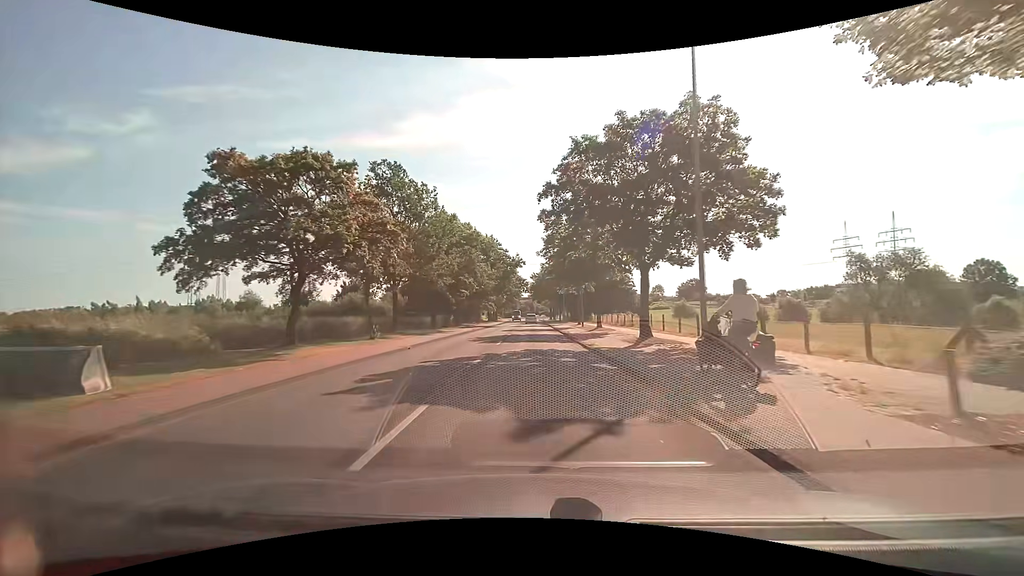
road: secondary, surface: asphalt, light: Day
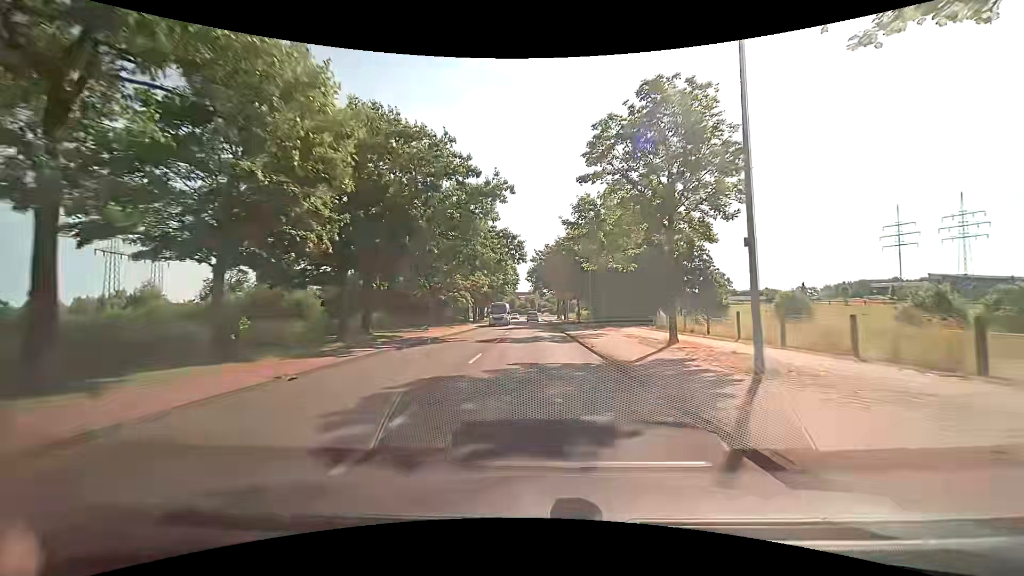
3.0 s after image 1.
(0.0, +36.4) m; 0°
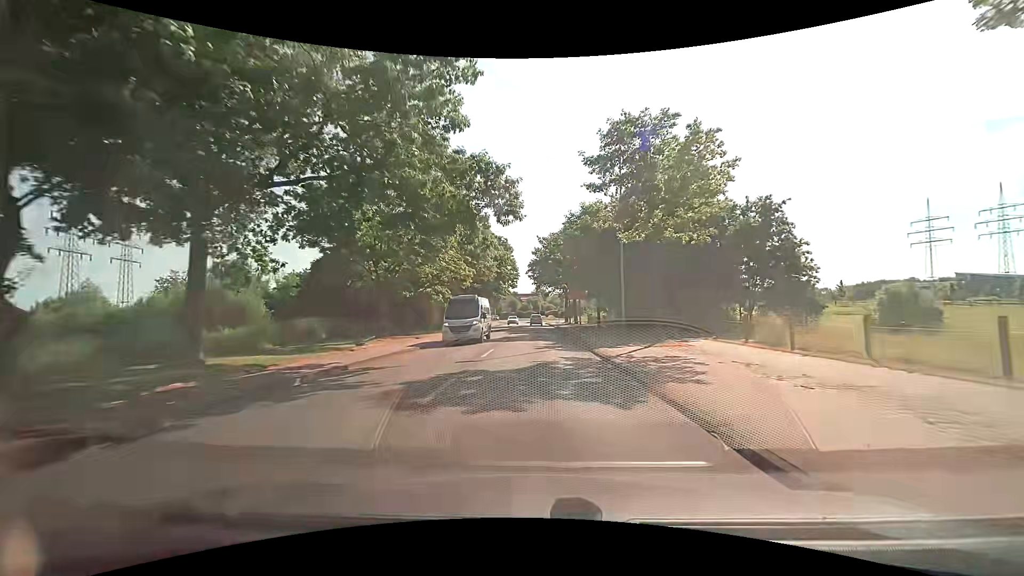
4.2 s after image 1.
(-0.1, +14.9) m; 0°
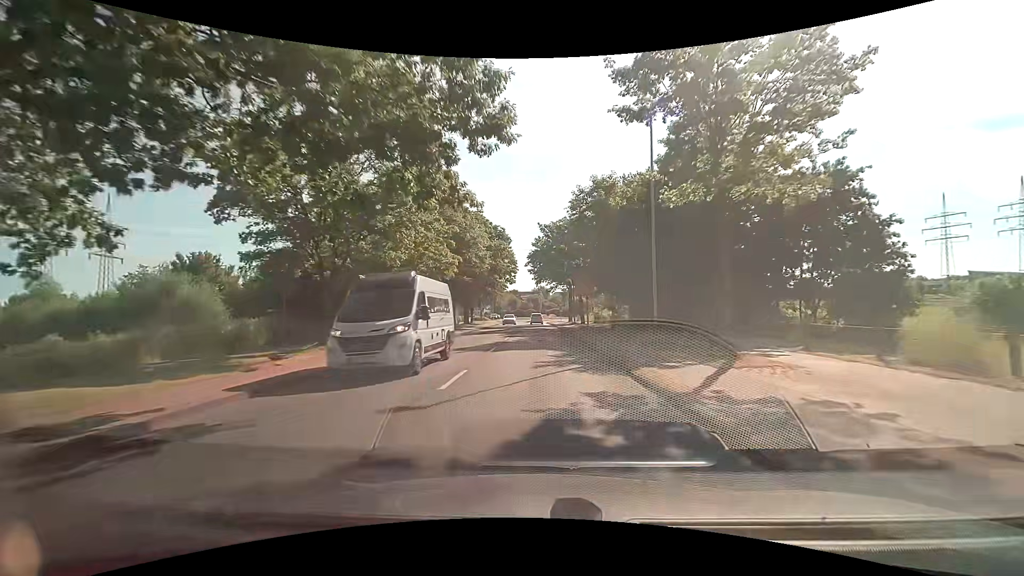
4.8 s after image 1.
(0.0, +7.5) m; -1°
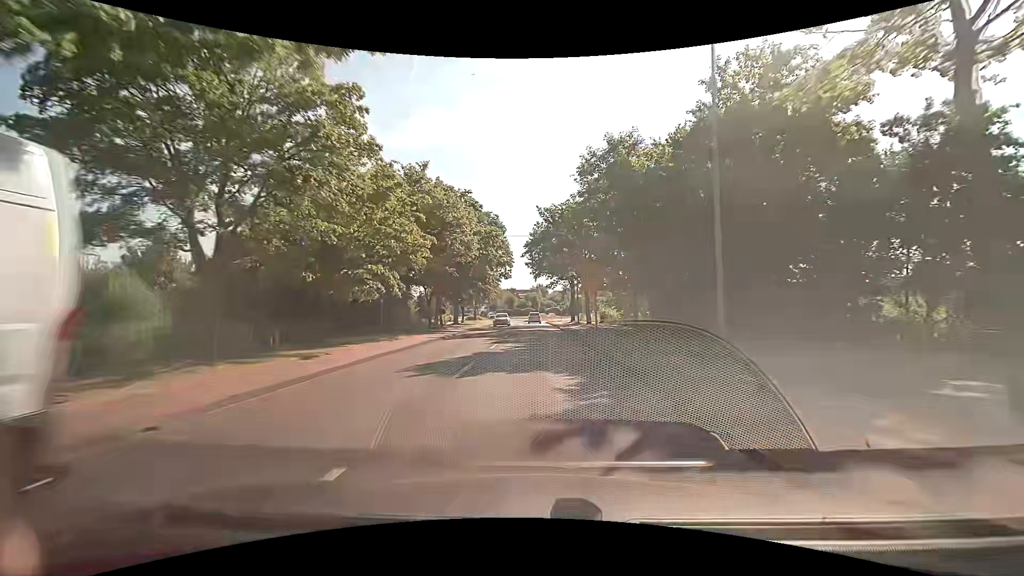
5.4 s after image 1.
(+0.1, +7.6) m; +1°
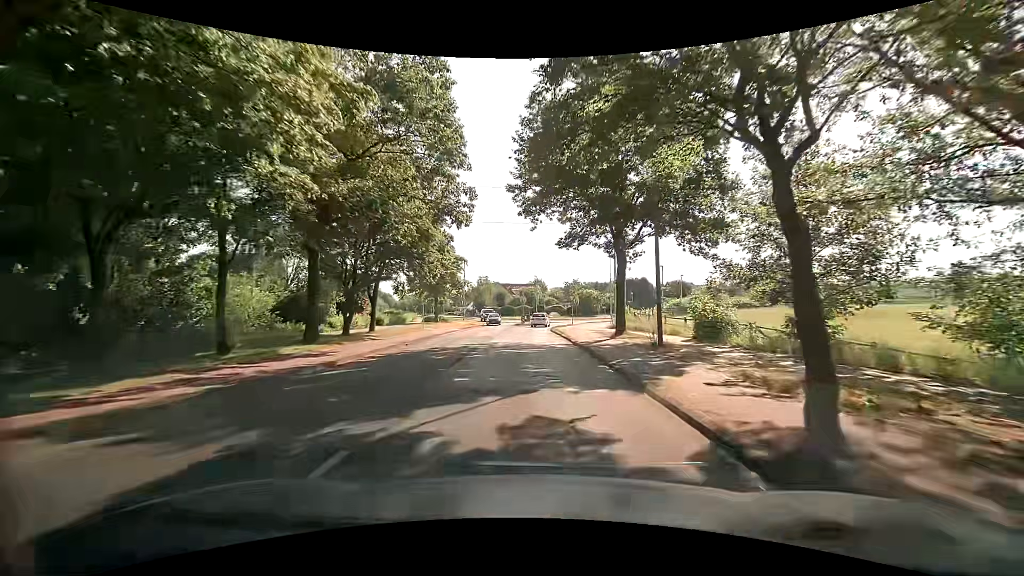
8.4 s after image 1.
(0.0, +35.5) m; +1°
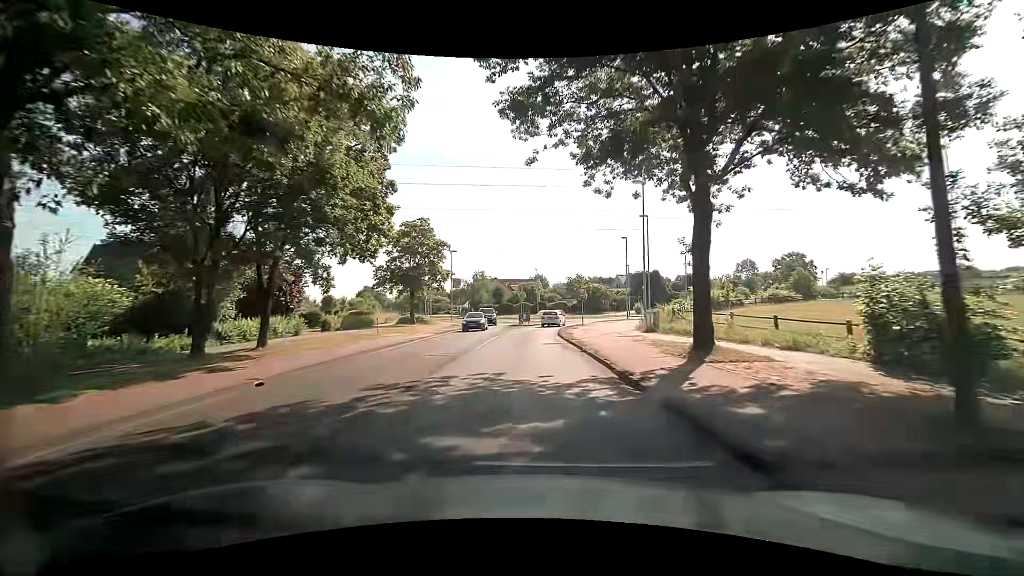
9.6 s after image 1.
(-0.2, +12.2) m; -1°
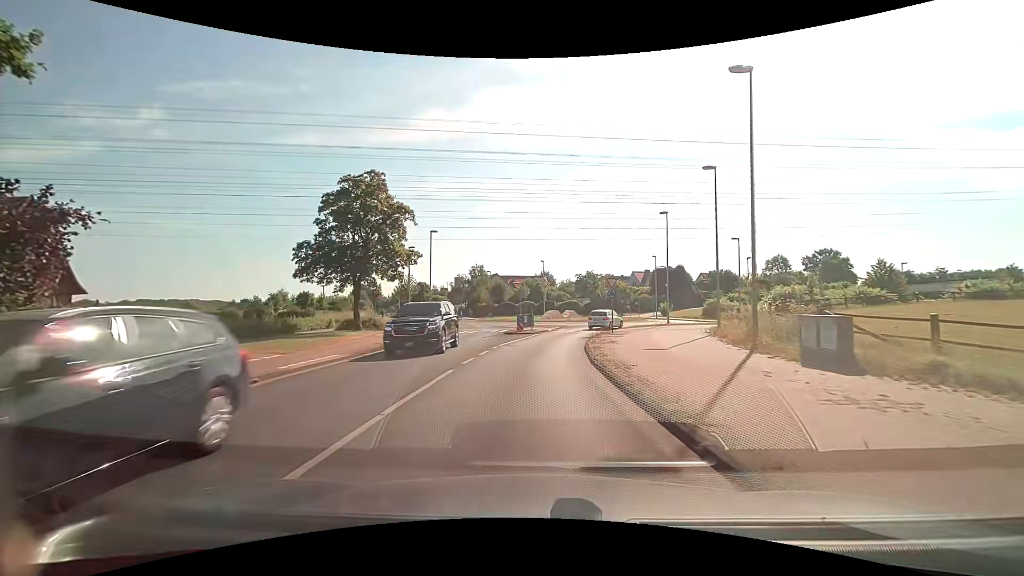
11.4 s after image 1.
(-0.2, +16.2) m; -1°
(0, +10) (0, +20) (+2, +30) (+4, +40) (+9, +48) (+16, +55) (+19, +65) (+15, +74) (+6, +78) (-3, +82) m
